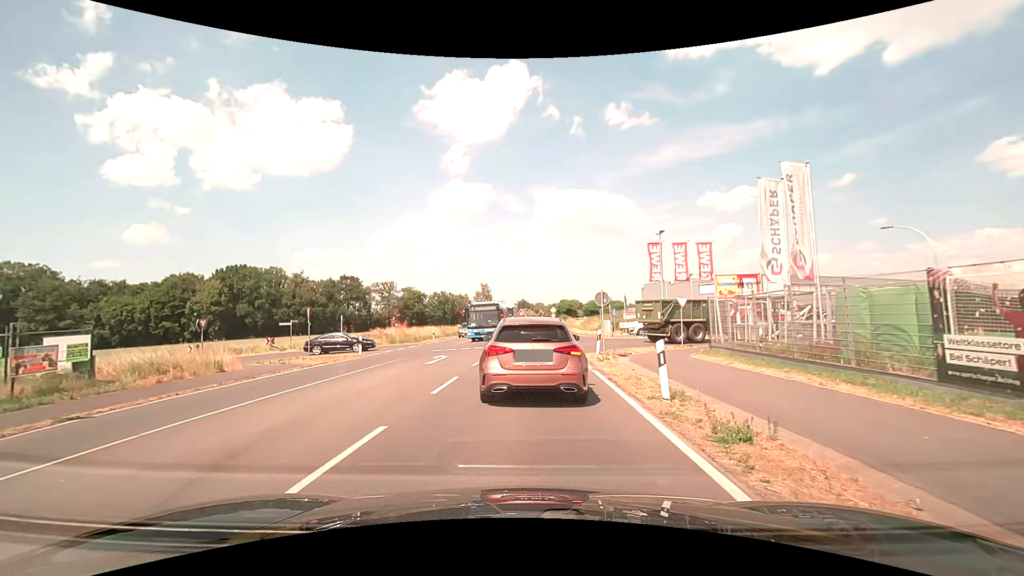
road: secondary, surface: asphalt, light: Day
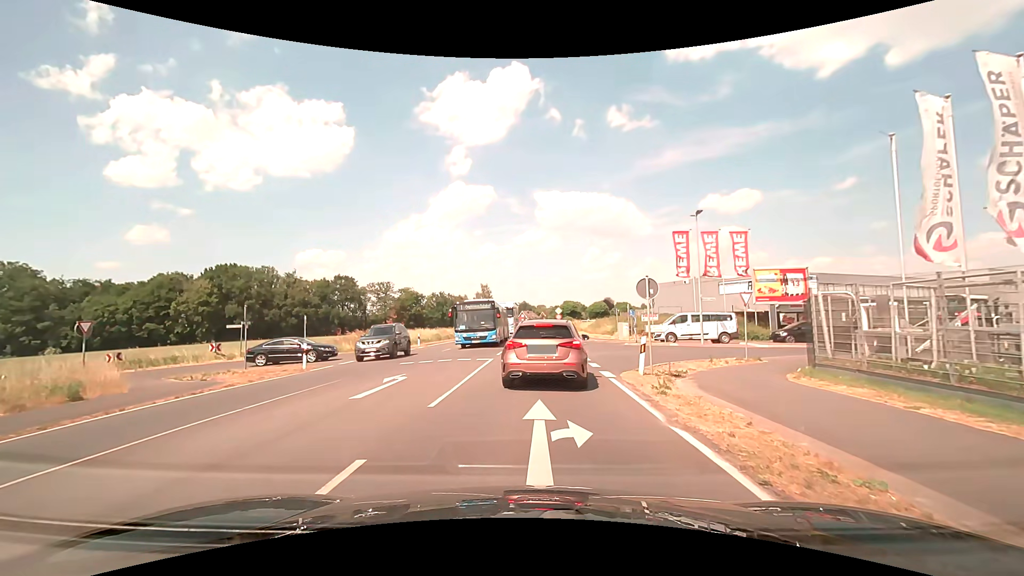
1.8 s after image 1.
(0.0, +7.6) m; 0°
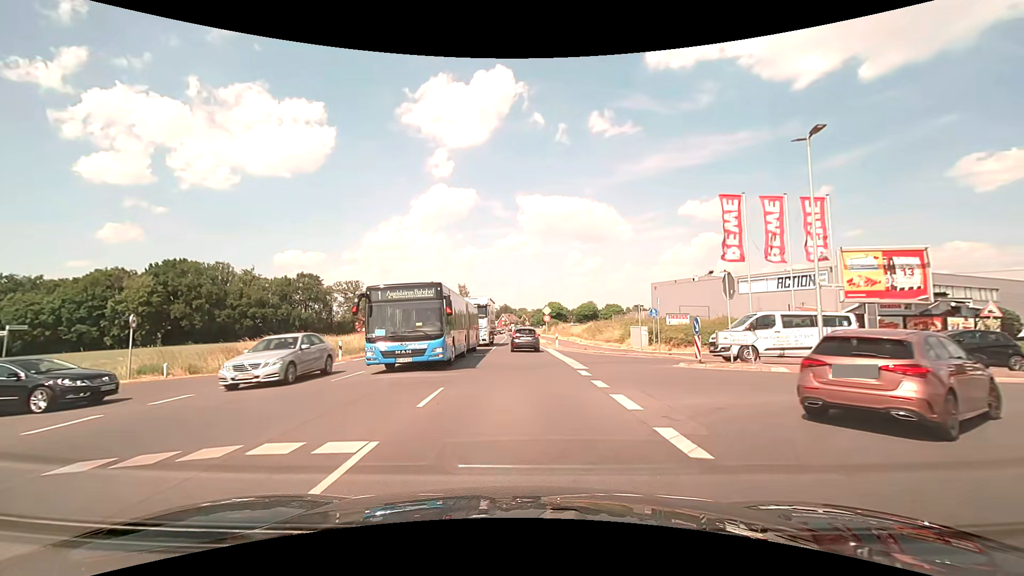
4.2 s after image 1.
(+0.2, +14.0) m; +2°
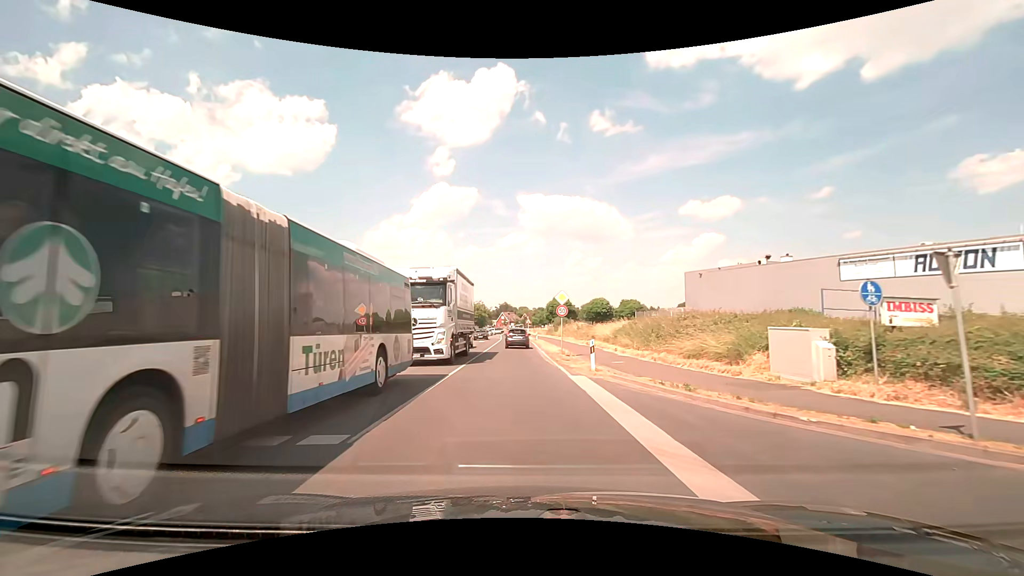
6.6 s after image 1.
(+0.1, +20.1) m; -1°
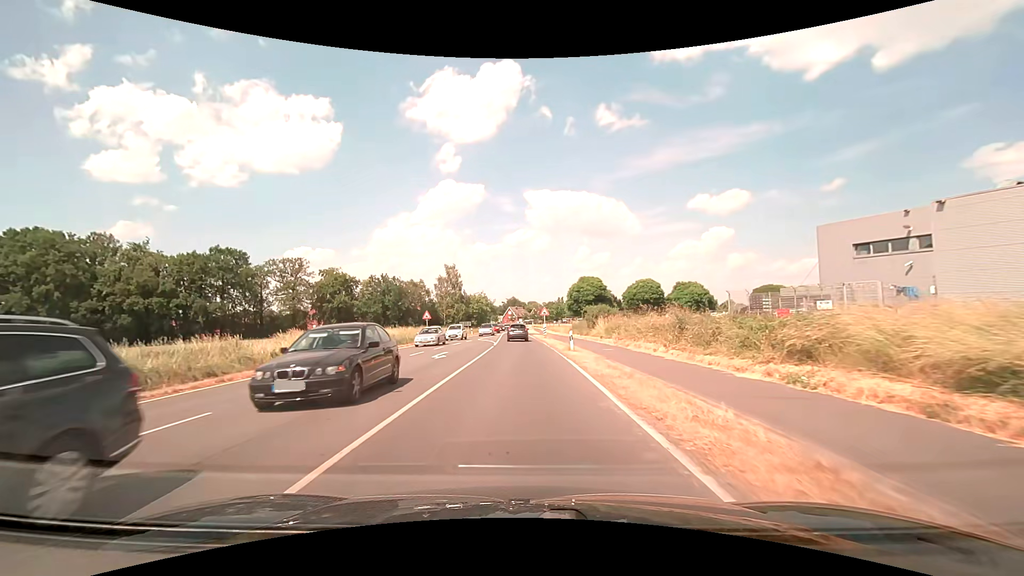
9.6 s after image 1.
(-0.1, +32.2) m; 0°
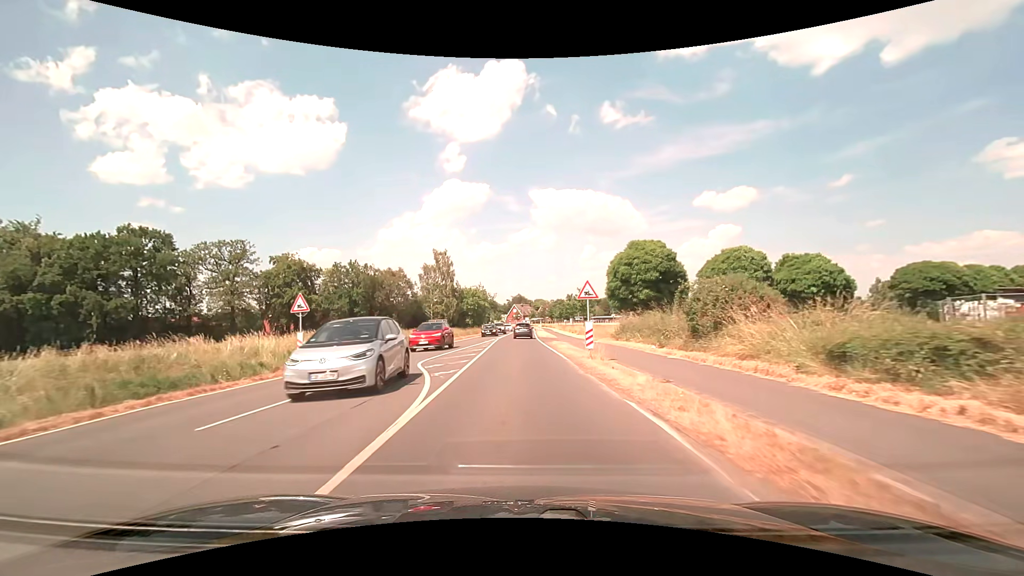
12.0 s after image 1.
(-0.3, +28.8) m; -1°
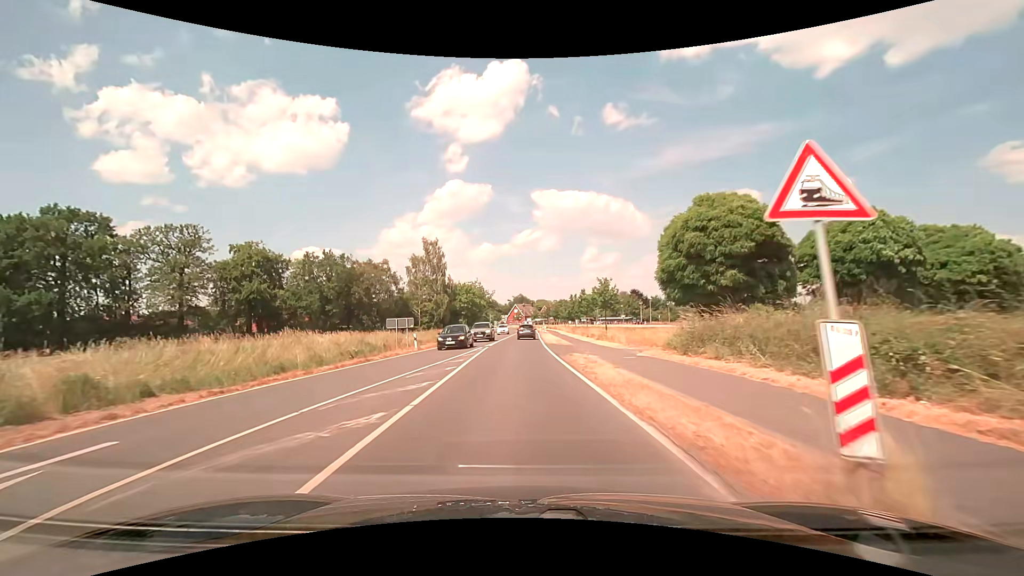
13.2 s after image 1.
(-0.1, +14.9) m; 0°
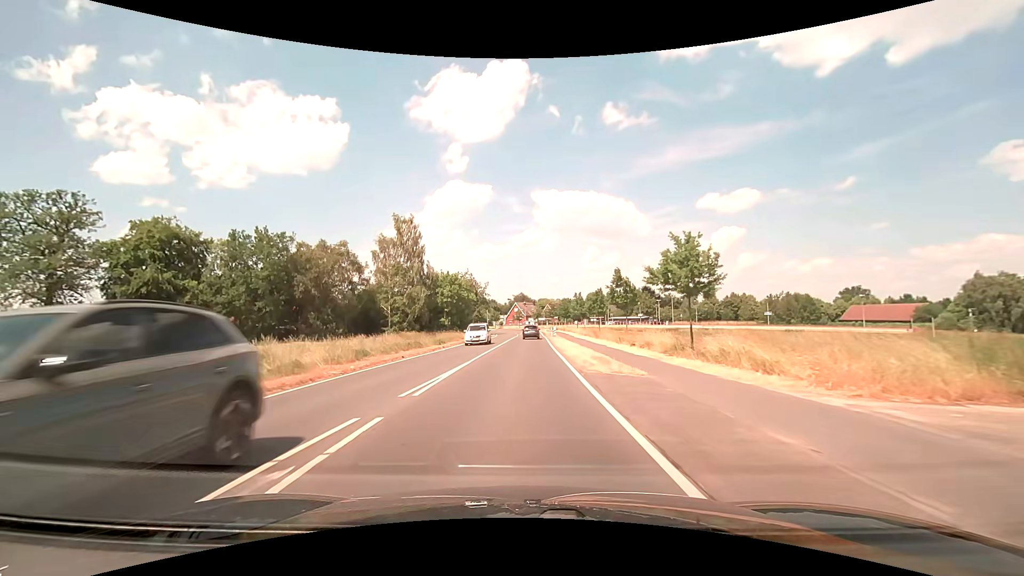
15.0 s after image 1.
(0.0, +22.5) m; 0°
(0, +10) (0, +20) (0, +30) (+1, +40) (+1, +50) (+1, +60) (+1, +70) (+1, +80) (+1, +90) (+1, +100) m
